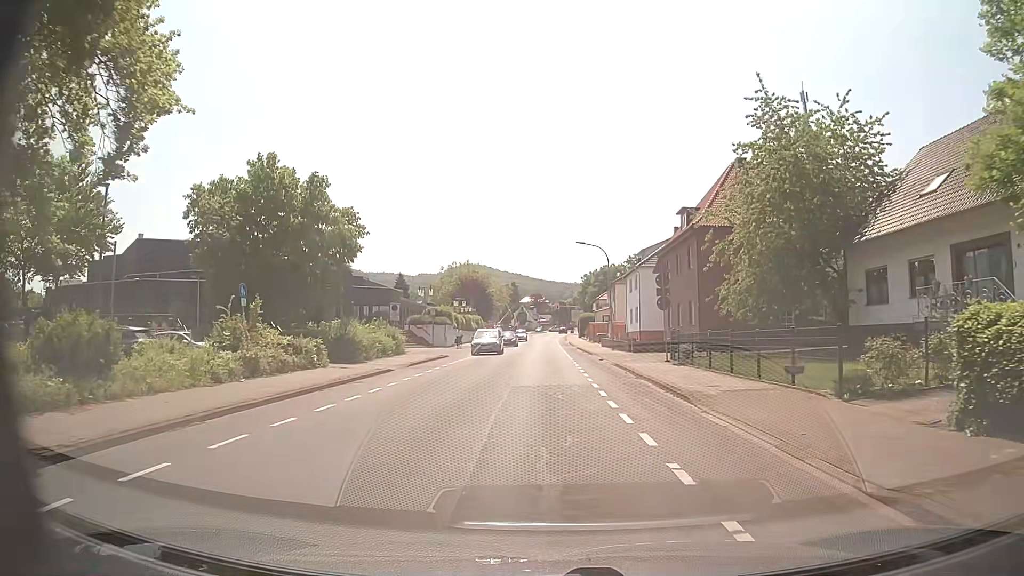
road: unclassified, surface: asphalt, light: Day
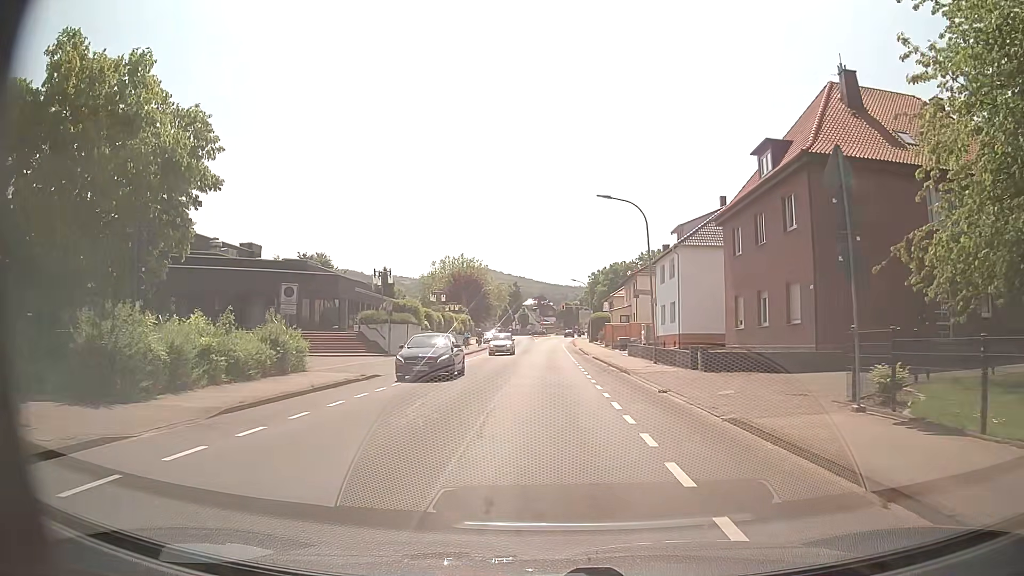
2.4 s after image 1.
(0.0, +17.6) m; 0°
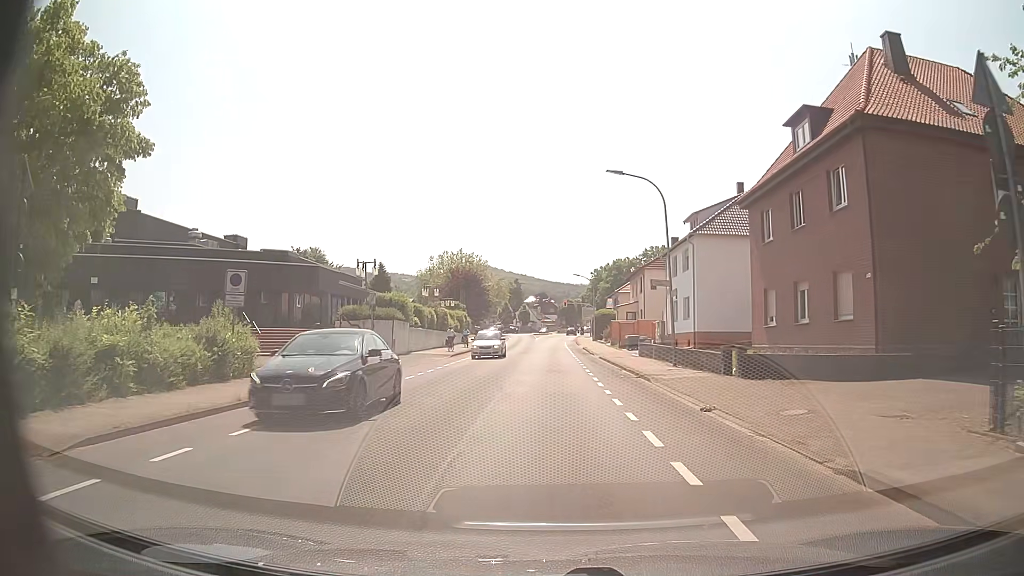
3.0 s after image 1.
(0.0, +4.4) m; 0°
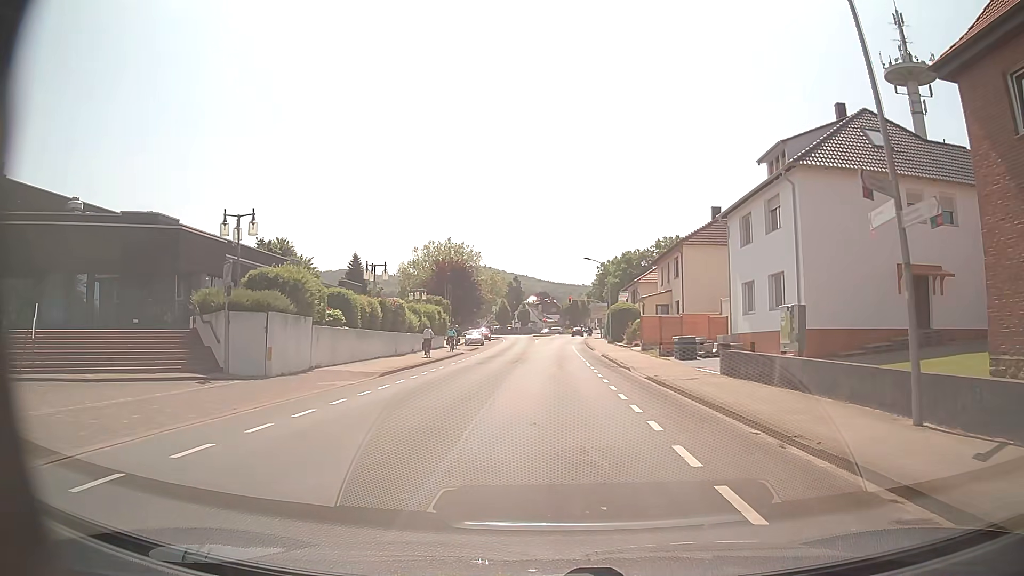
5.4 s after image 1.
(-0.1, +17.9) m; 0°
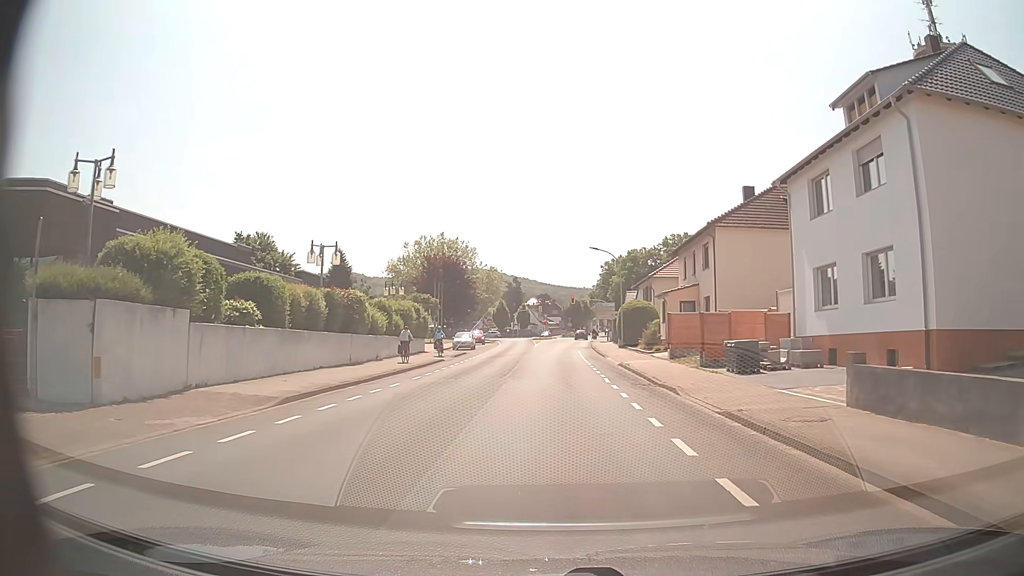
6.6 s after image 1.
(0.0, +9.0) m; 0°
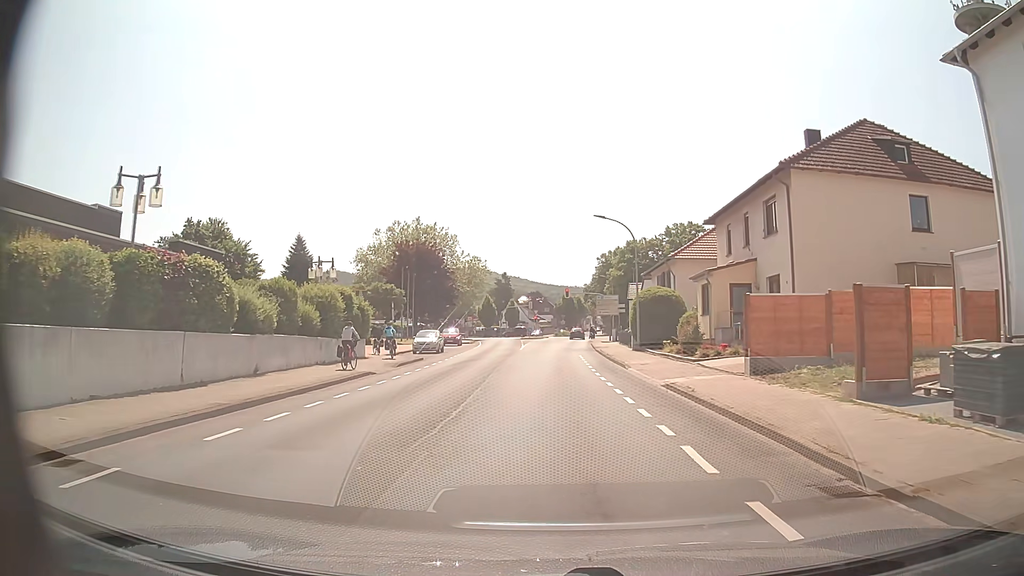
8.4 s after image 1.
(+0.1, +13.6) m; +1°
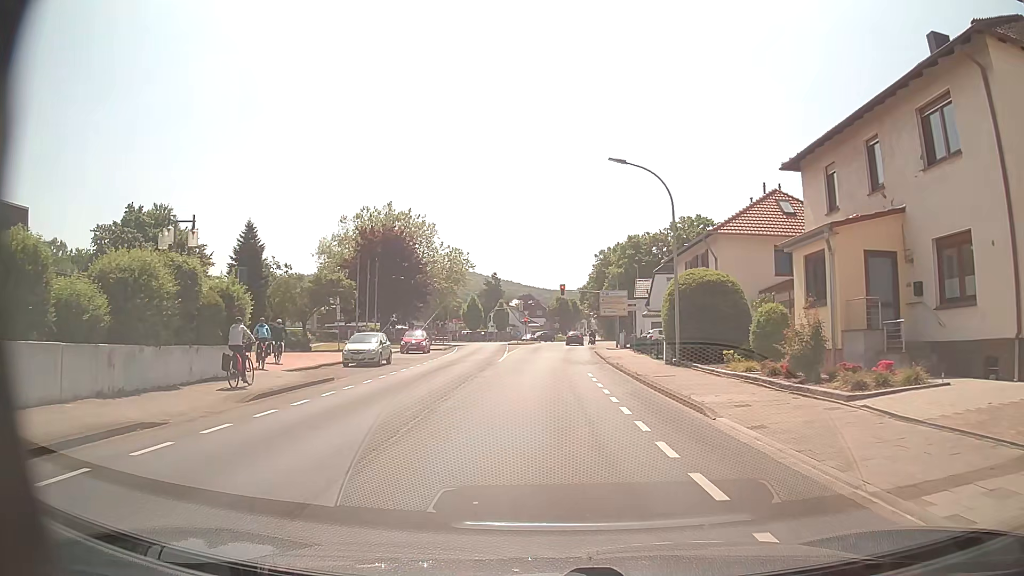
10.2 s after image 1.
(+0.1, +13.5) m; +1°
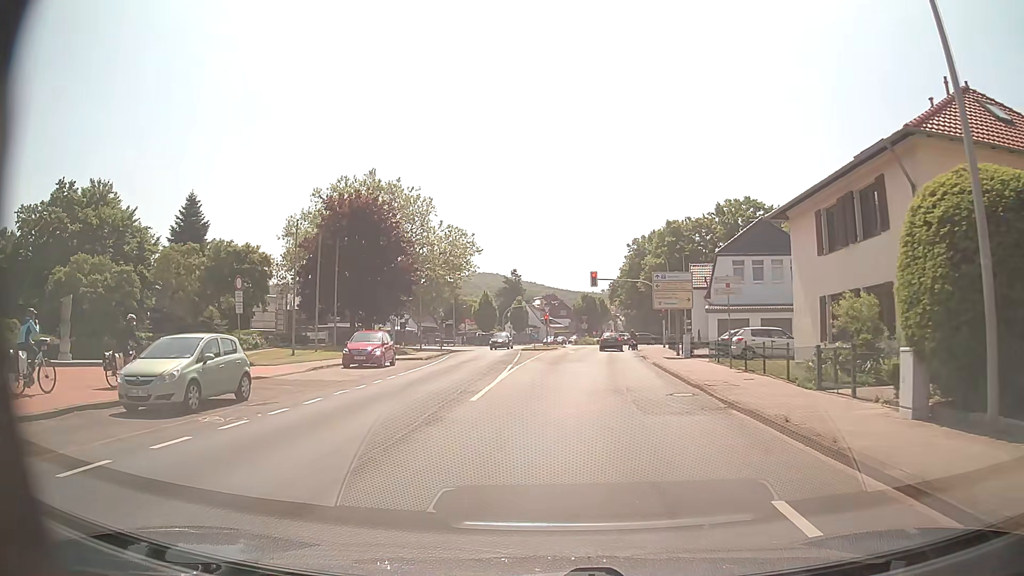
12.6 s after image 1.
(-0.2, +17.7) m; -2°
